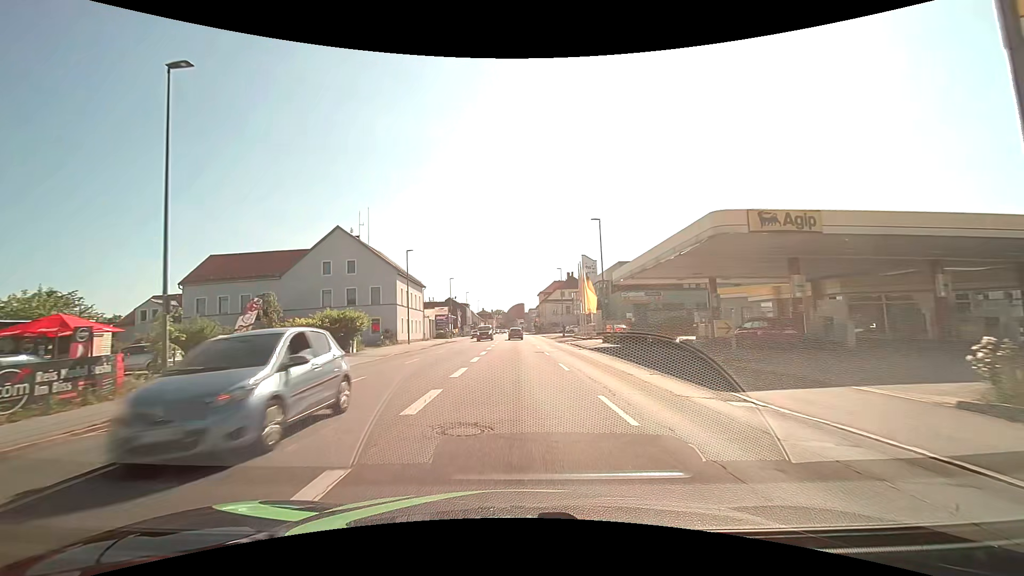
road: tertiary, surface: asphalt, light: Day
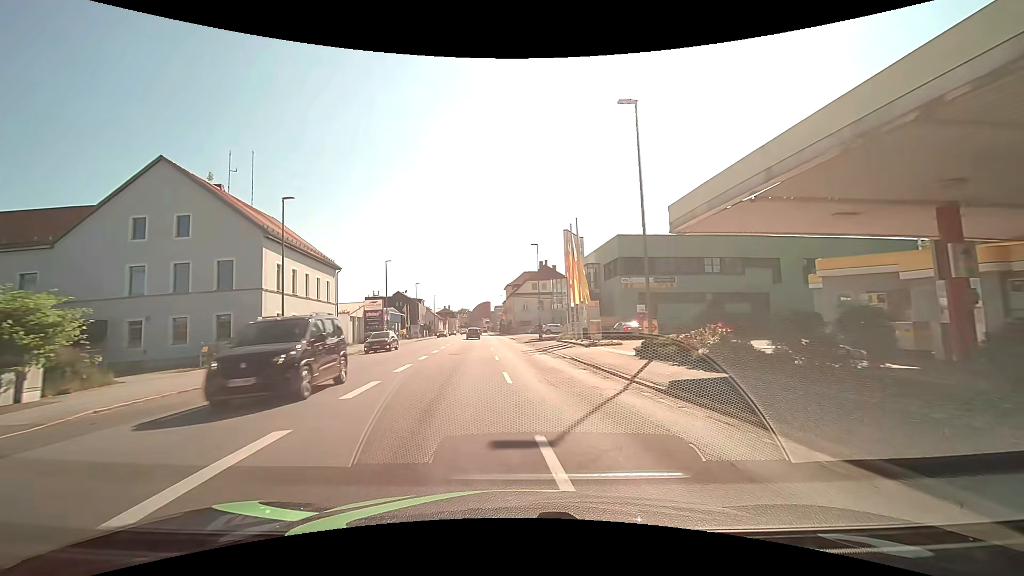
(+0.6, +21.8) m; +4°
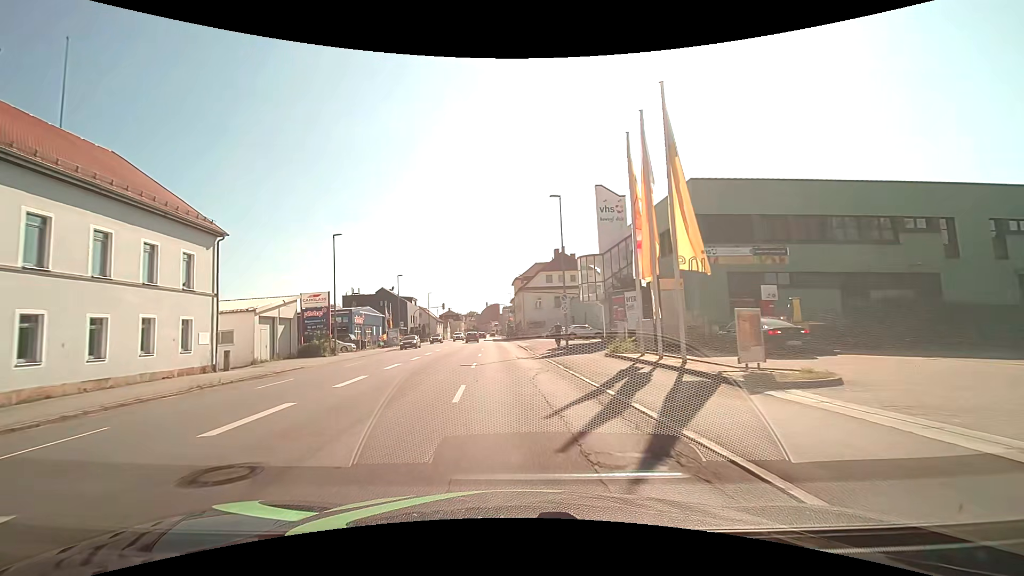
(-0.1, +20.6) m; -1°
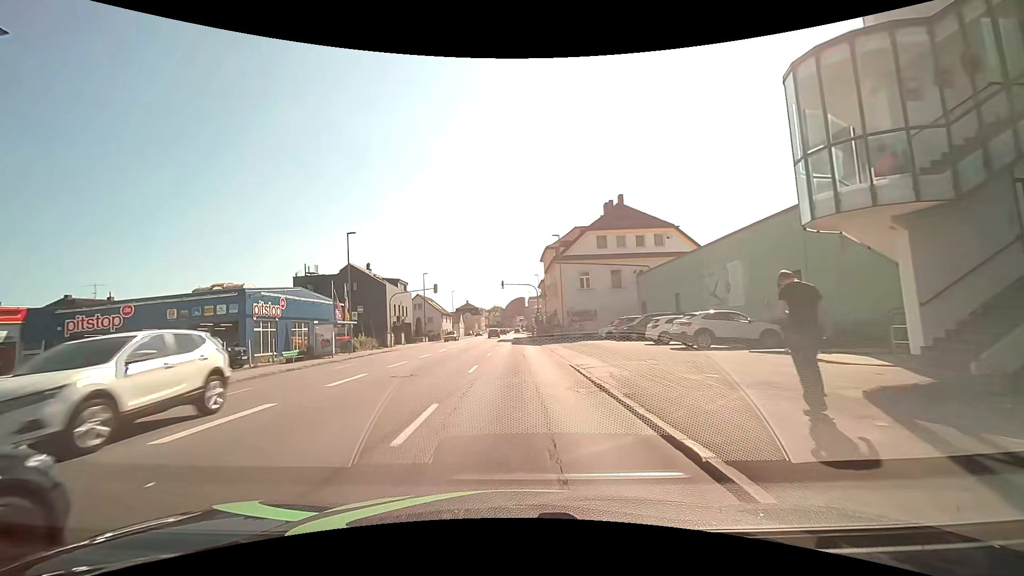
(-0.9, +30.5) m; -4°
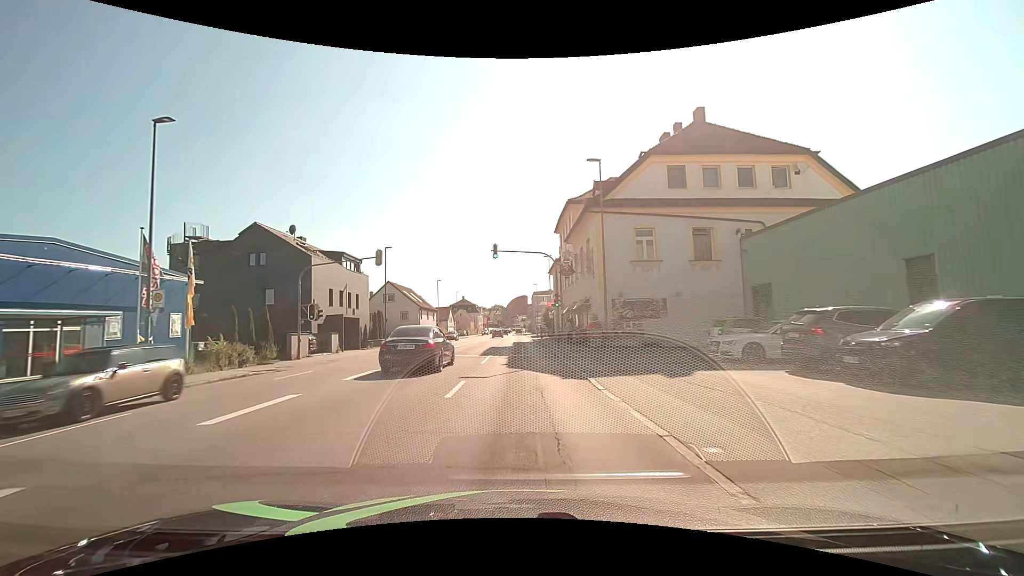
(+0.3, +23.2) m; +1°
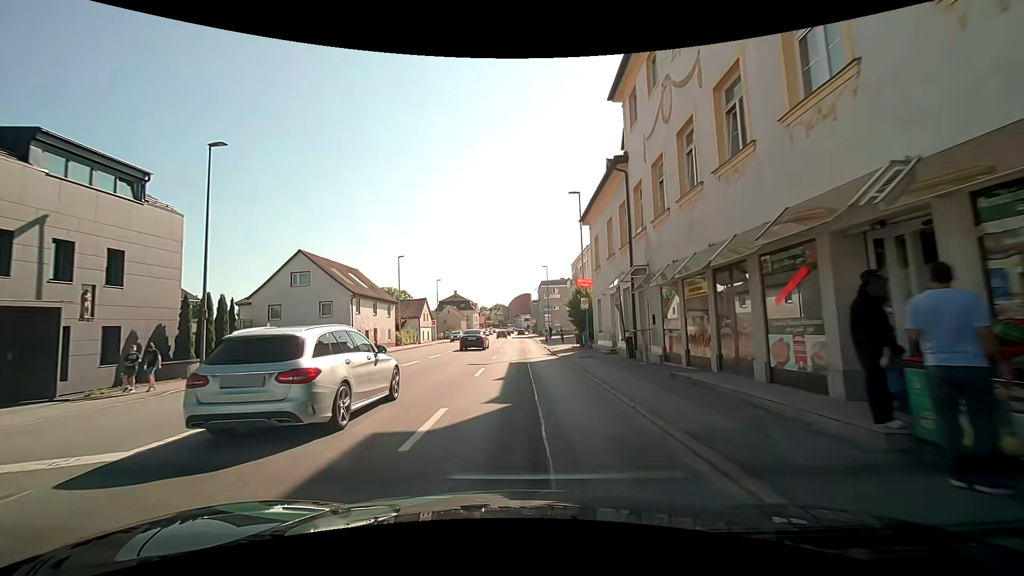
(-0.1, +30.1) m; 0°
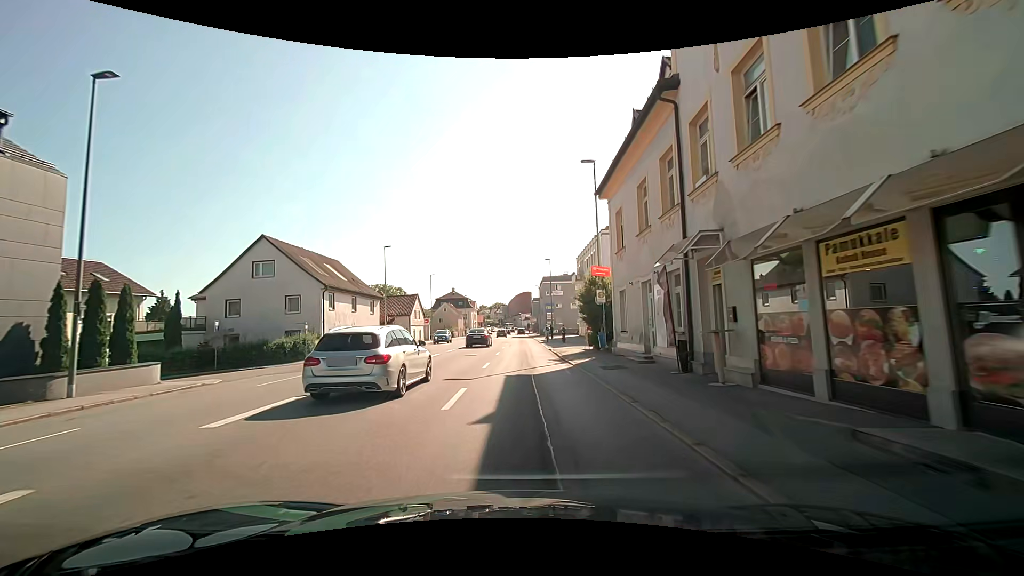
(0.0, +6.2) m; 0°
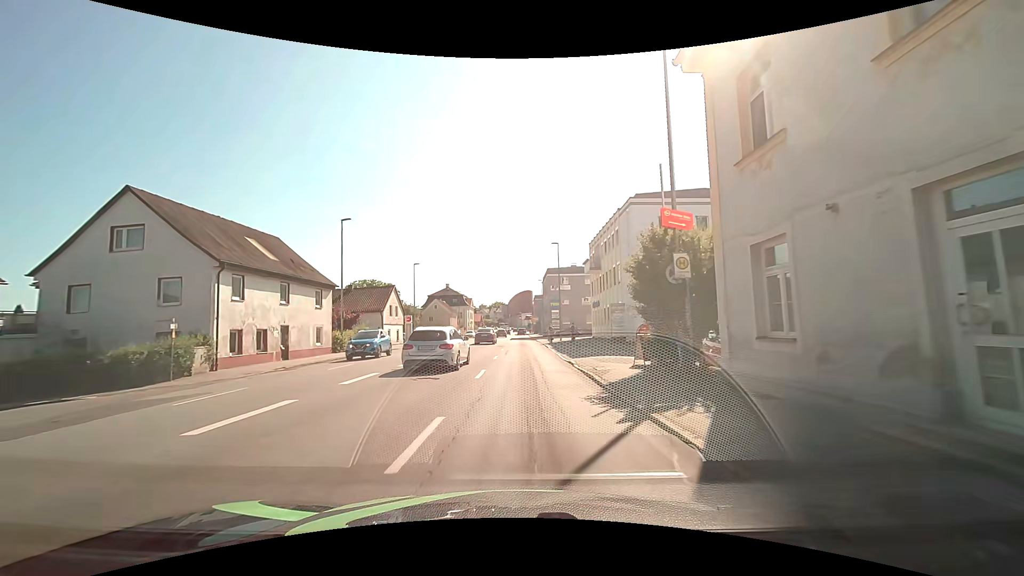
(0.0, +12.7) m; 0°
(0, +10) (0, +20) (0, +30) (0, +40) (0, +50) (0, +60) (0, +70) (0, +80) (0, +90) (0, +100) m
